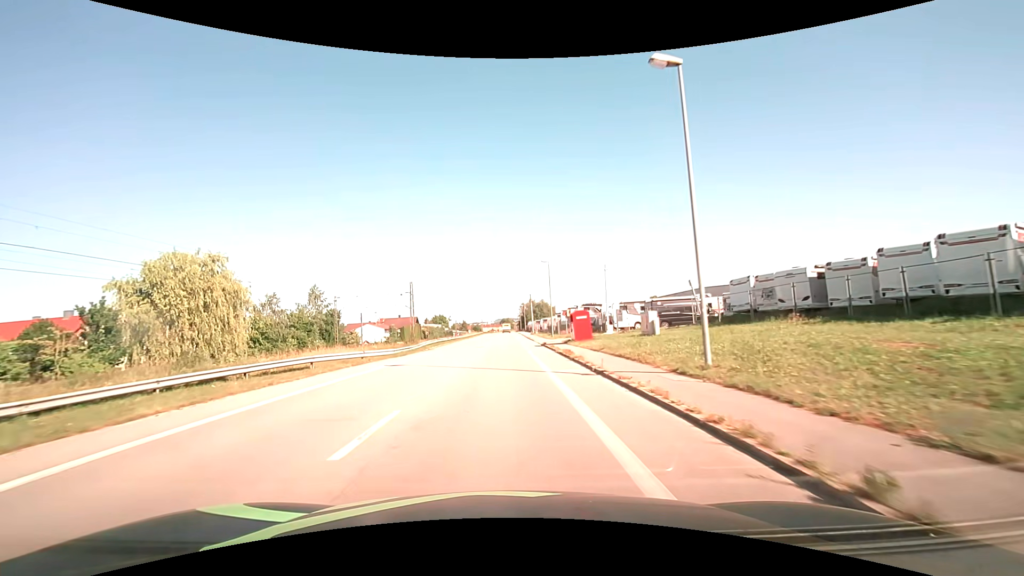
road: unclassified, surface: asphalt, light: Day
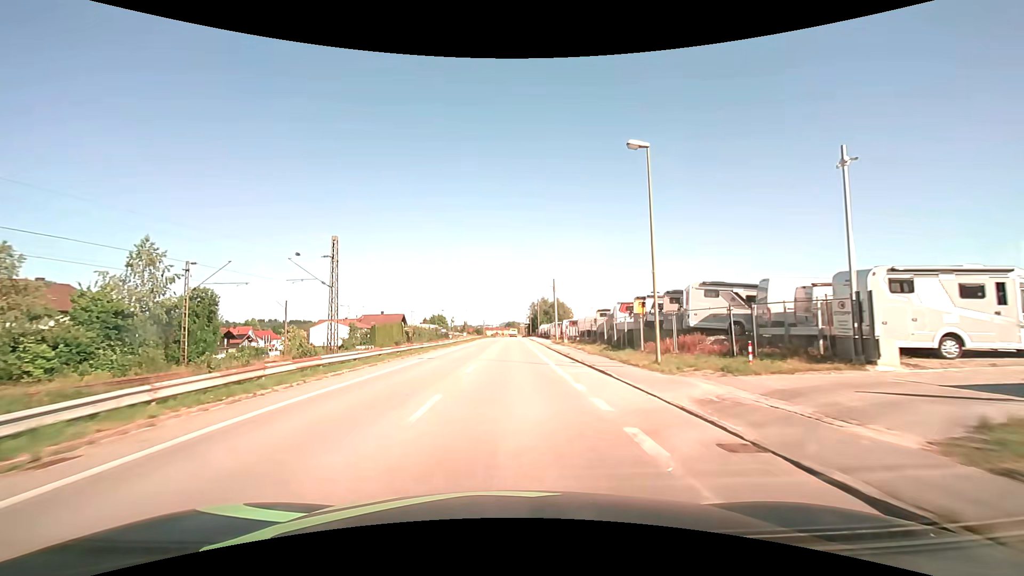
(-0.4, +34.6) m; 0°
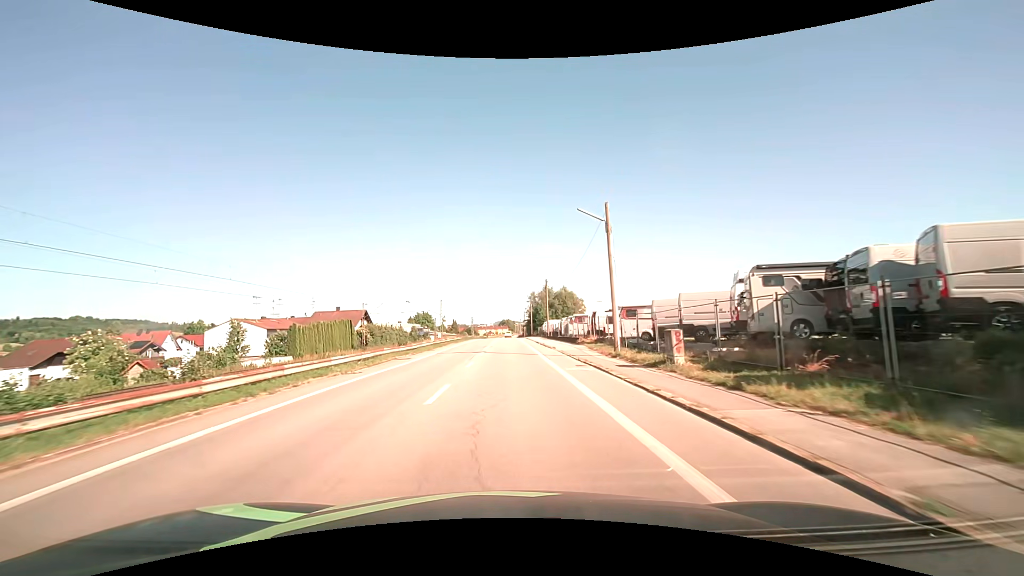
(+0.2, +34.6) m; 0°
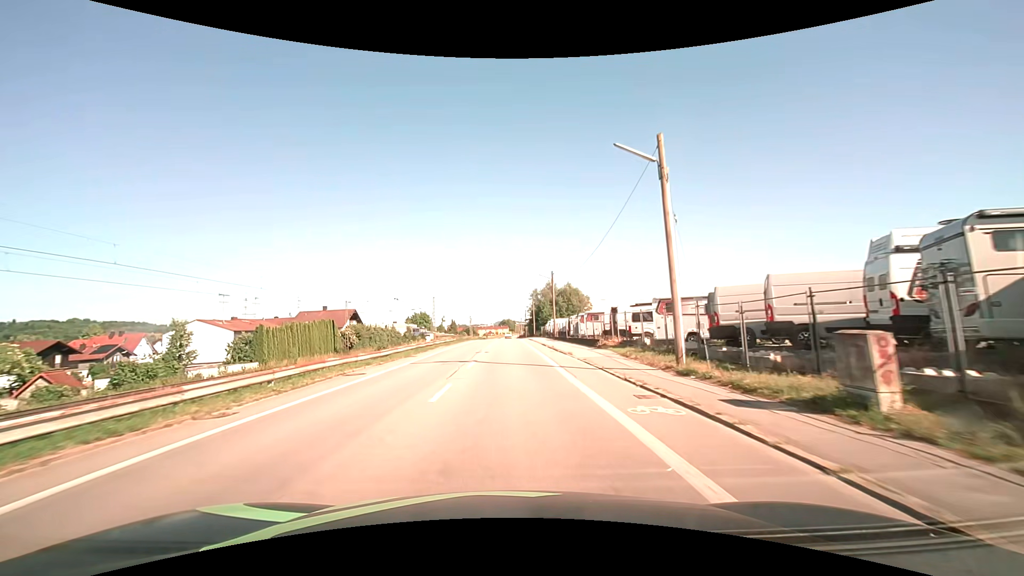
(0.0, +8.7) m; 0°
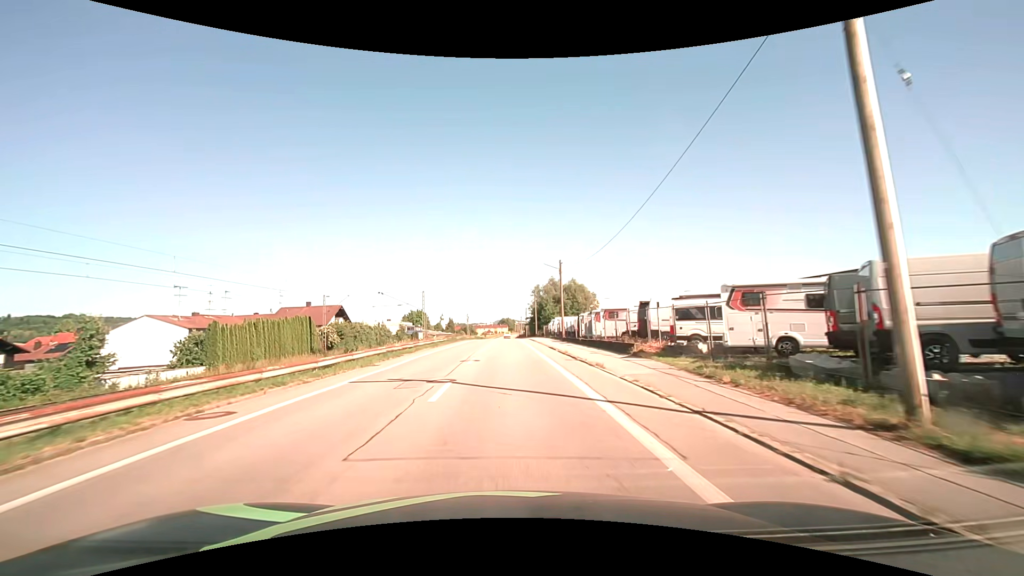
(0.0, +8.7) m; 0°
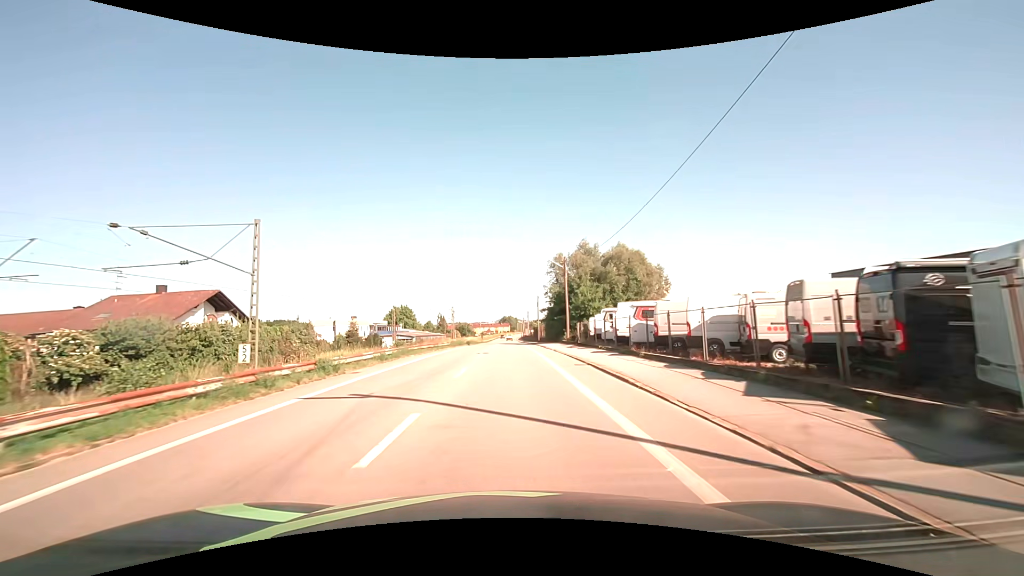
(+0.1, +43.3) m; 0°
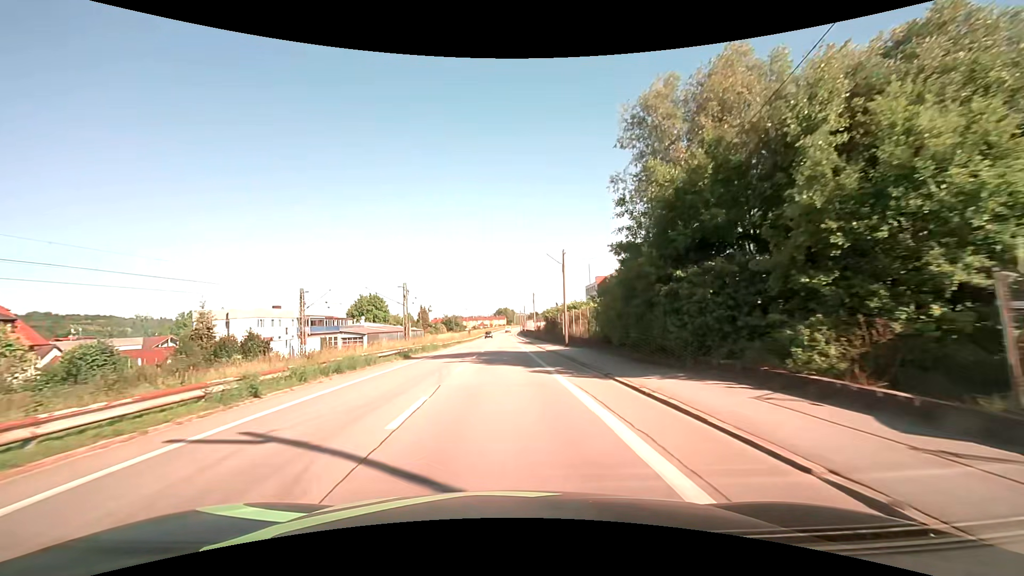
(+0.2, +43.6) m; 0°
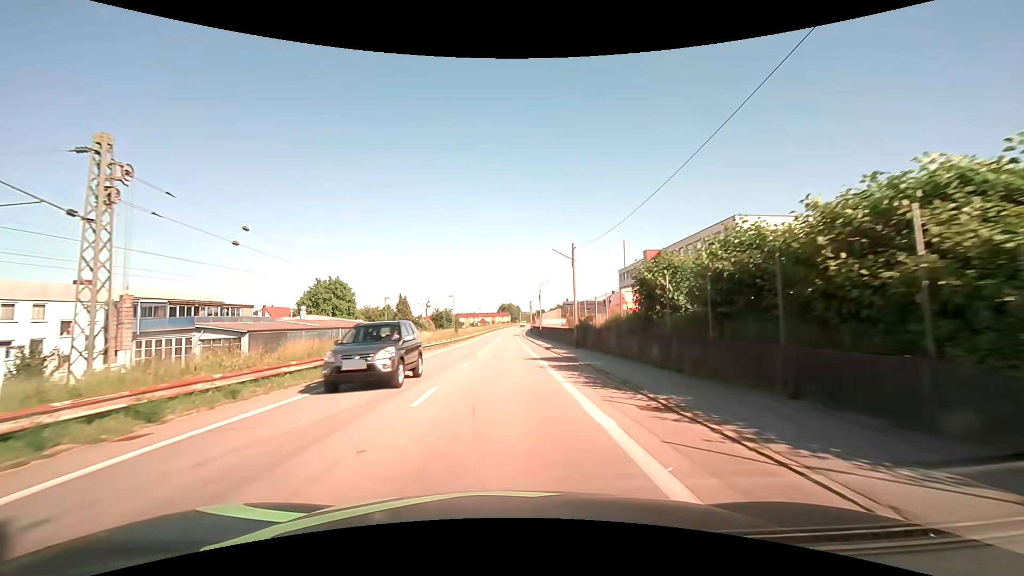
(-0.1, +44.0) m; 0°
(0, +10) (0, +20) (0, +30) (0, +40) (0, +50) (-1, +60) (-1, +70) (-1, +80) (-1, +90) (-1, +100) m
